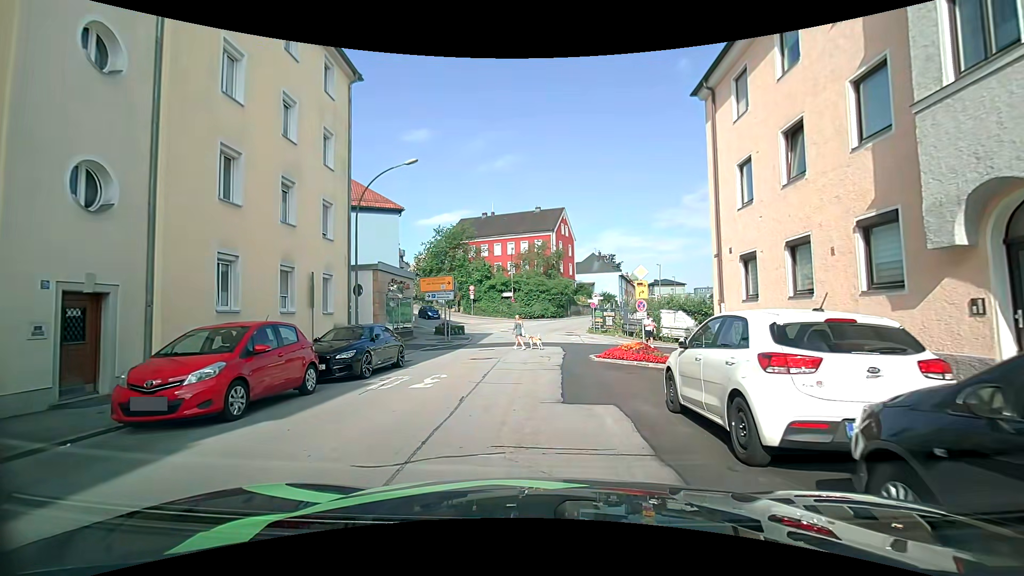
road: tertiary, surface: asphalt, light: Day
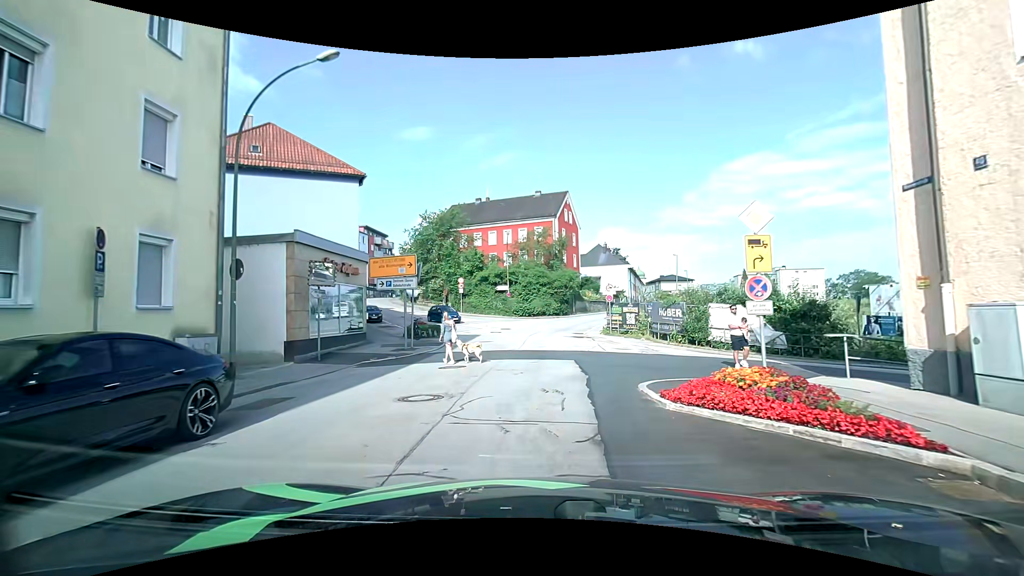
(-0.1, +9.5) m; -1°
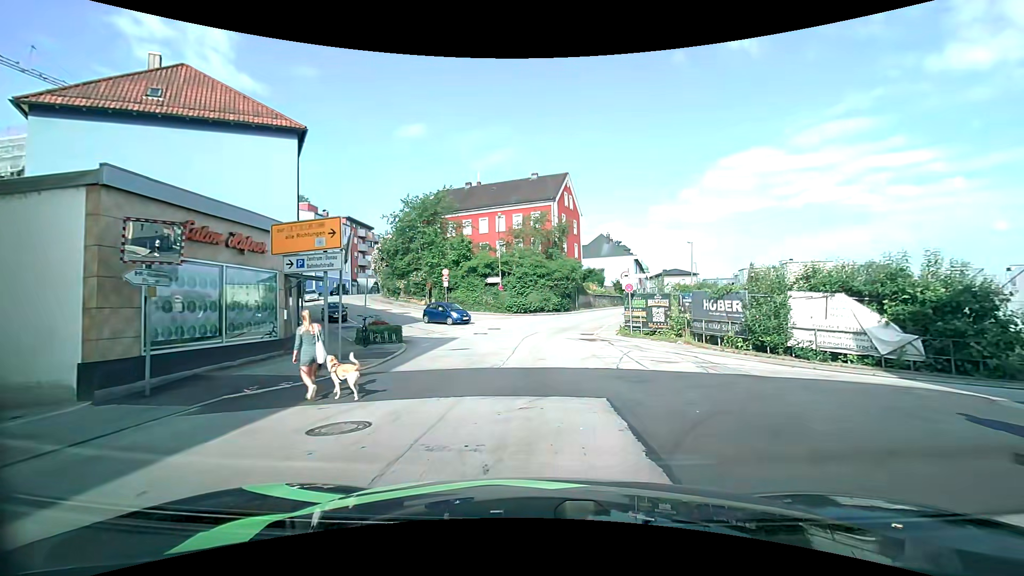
(0.0, +7.9) m; +1°
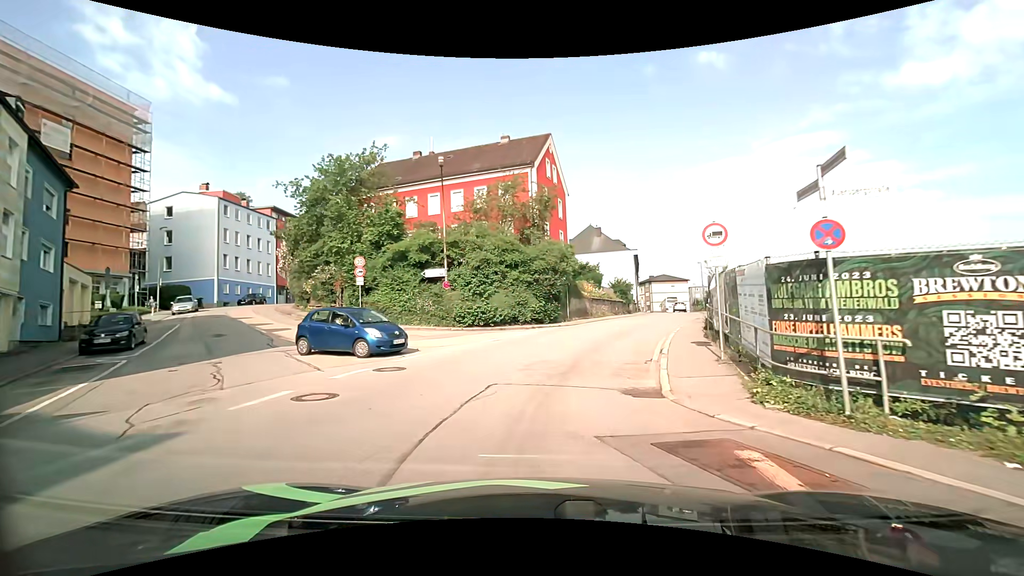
(+0.1, +18.1) m; +2°
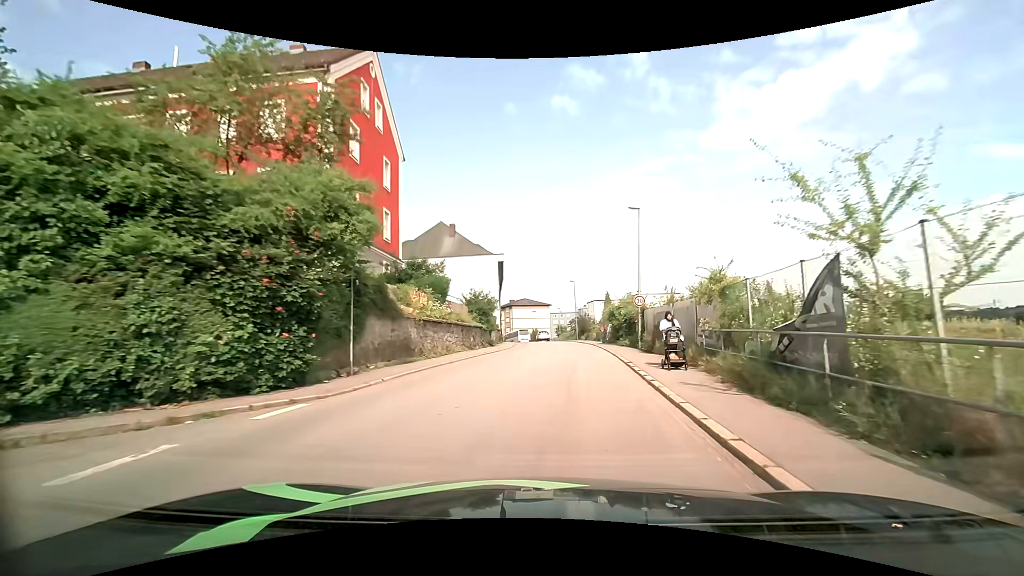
(+2.5, +19.3) m; +16°
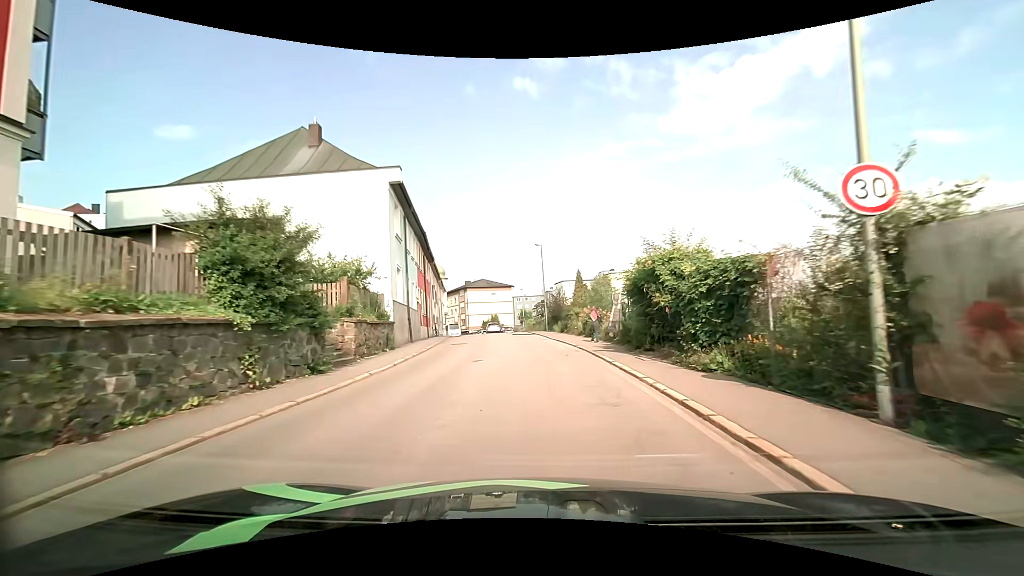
(+1.2, +21.8) m; +4°
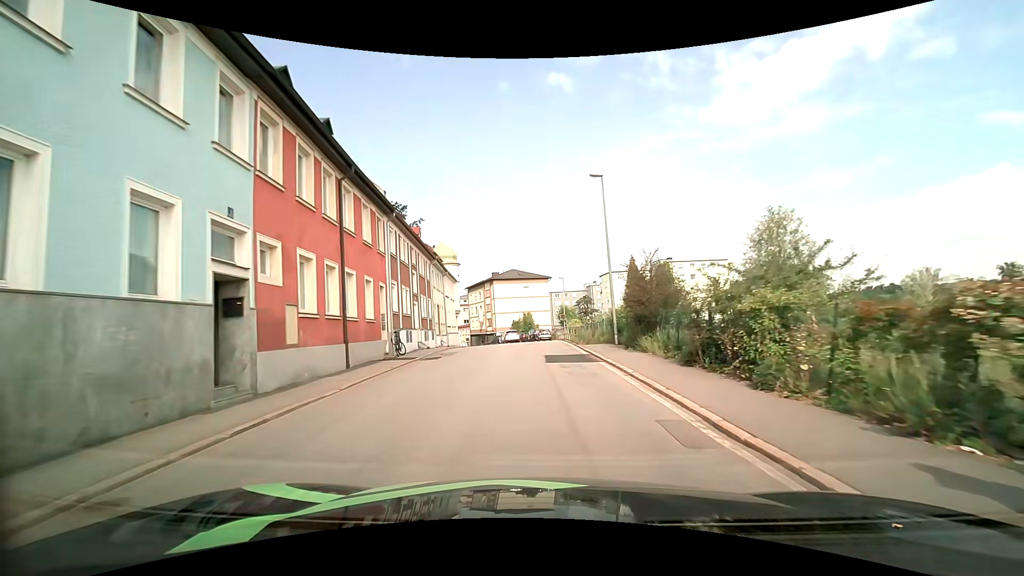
(-0.9, +22.5) m; -5°
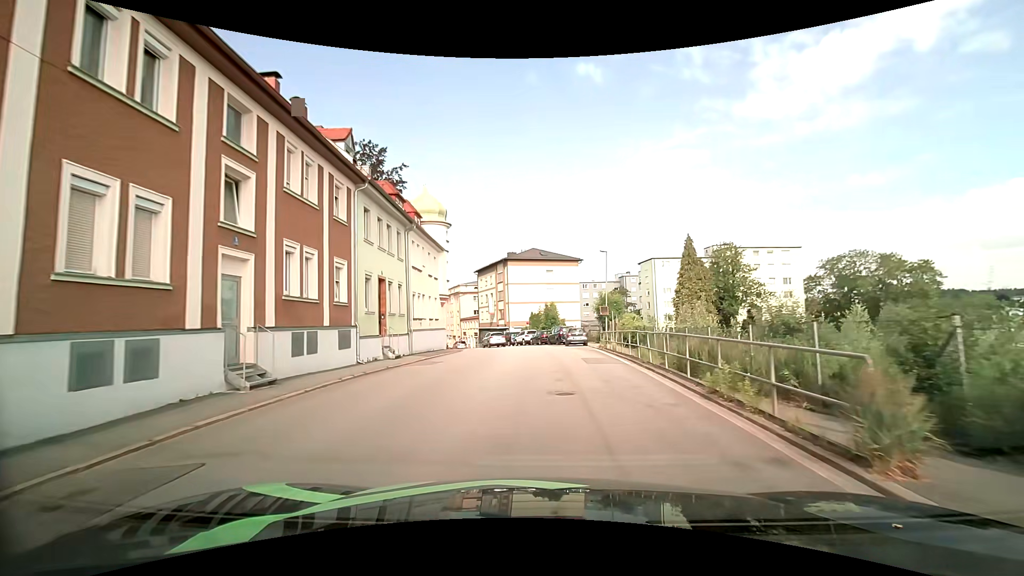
(-0.4, +20.6) m; -3°
(0, +10) (0, +20) (0, +30) (-1, +40) (-2, +50) (-5, +59) (-9, +69) (-13, +78) (-16, +87) (-20, +97) m
